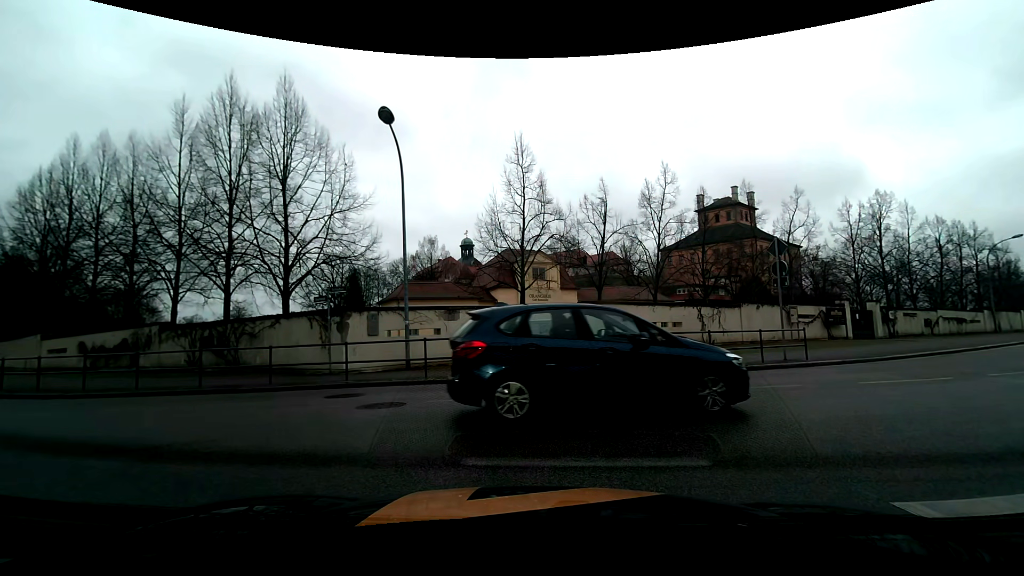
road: residential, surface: asphalt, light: Day
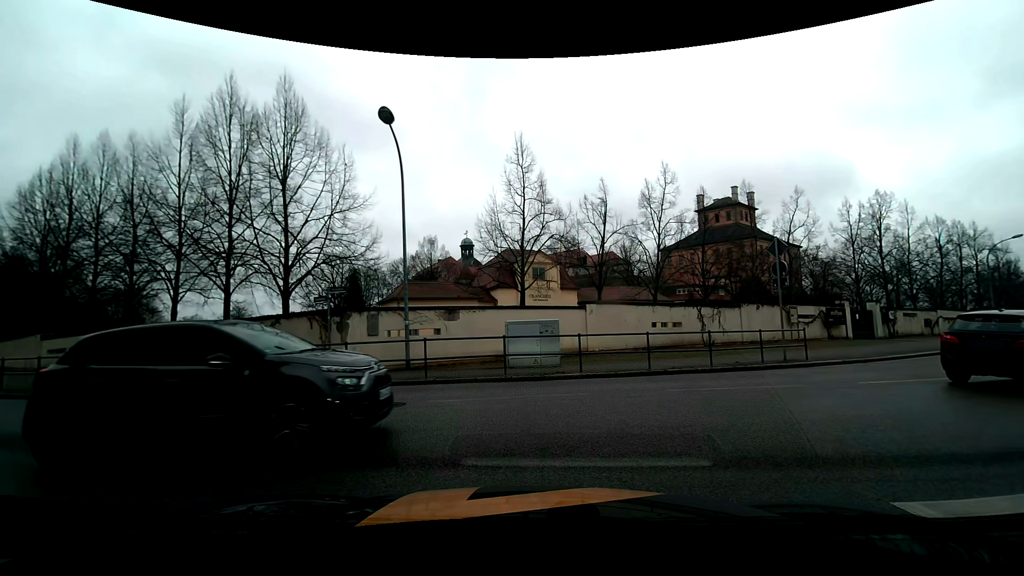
(0.0, 0.0) m; 0°
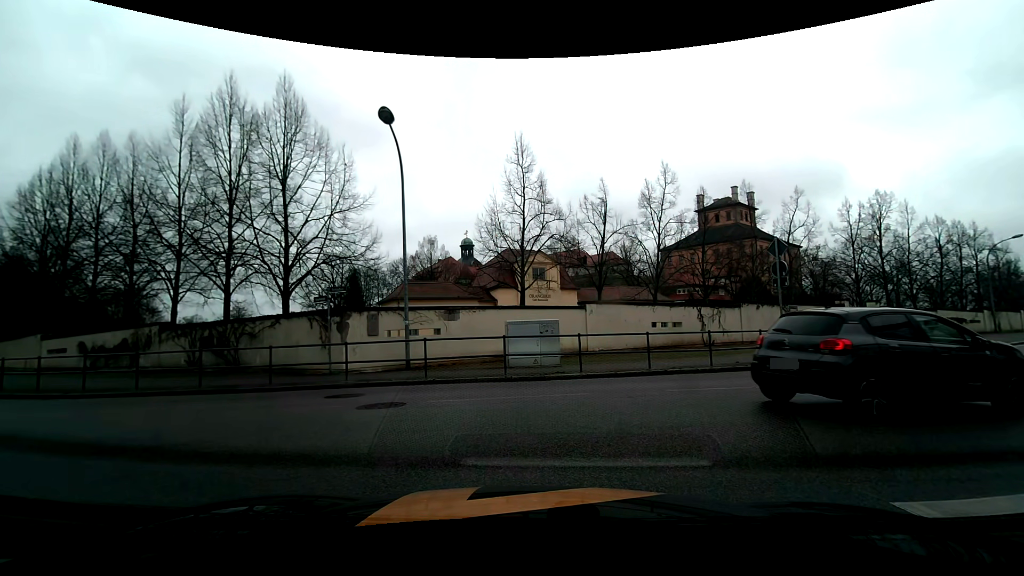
(0.0, 0.0) m; 0°
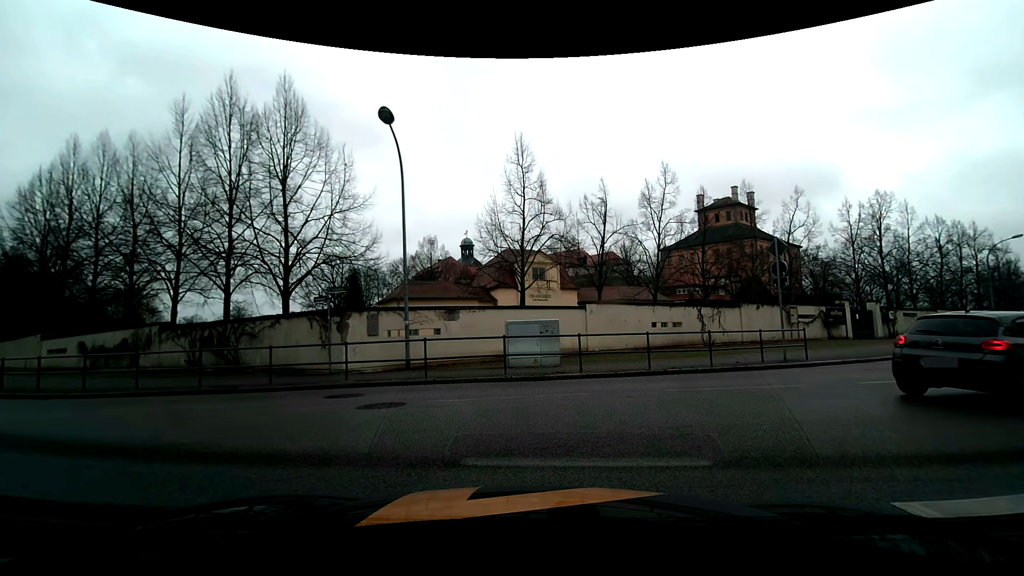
(0.0, 0.0) m; 0°
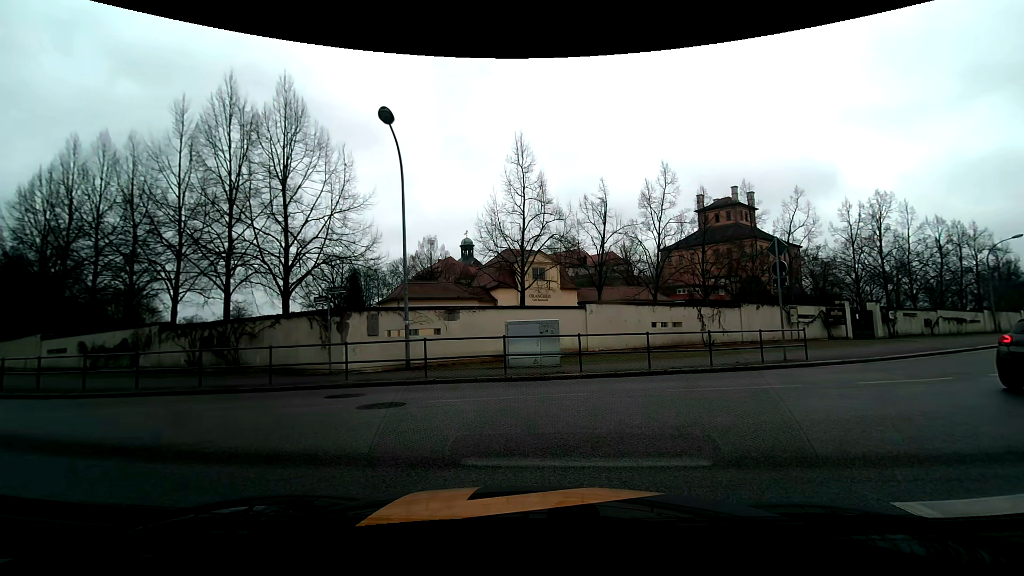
(0.0, 0.0) m; 0°
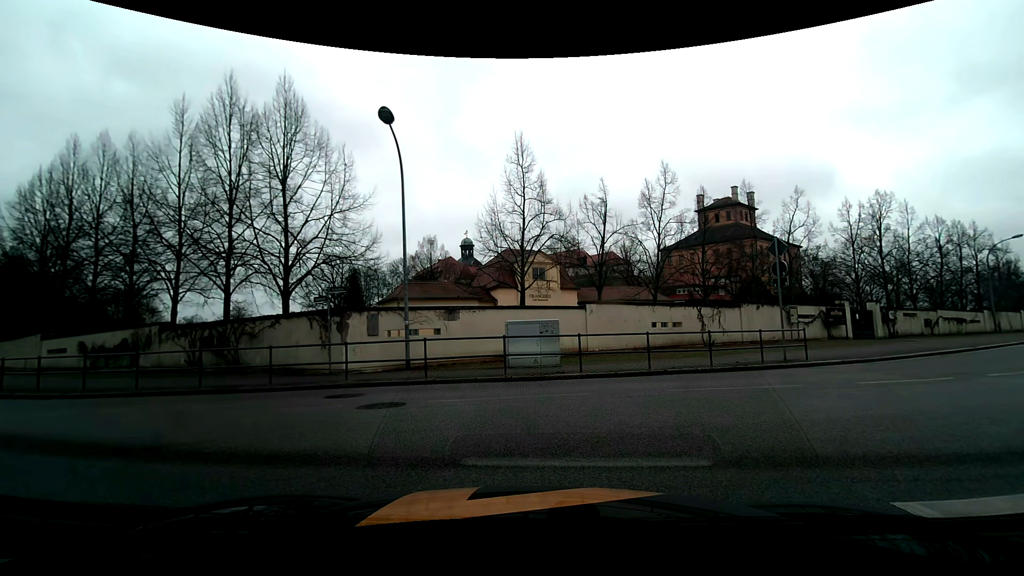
(0.0, 0.0) m; 0°
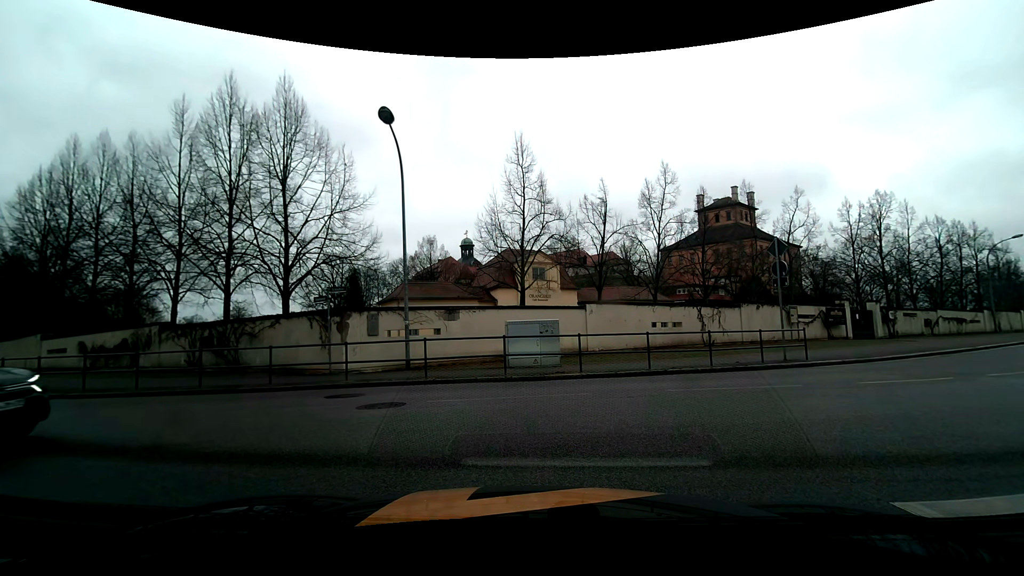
(0.0, 0.0) m; 0°
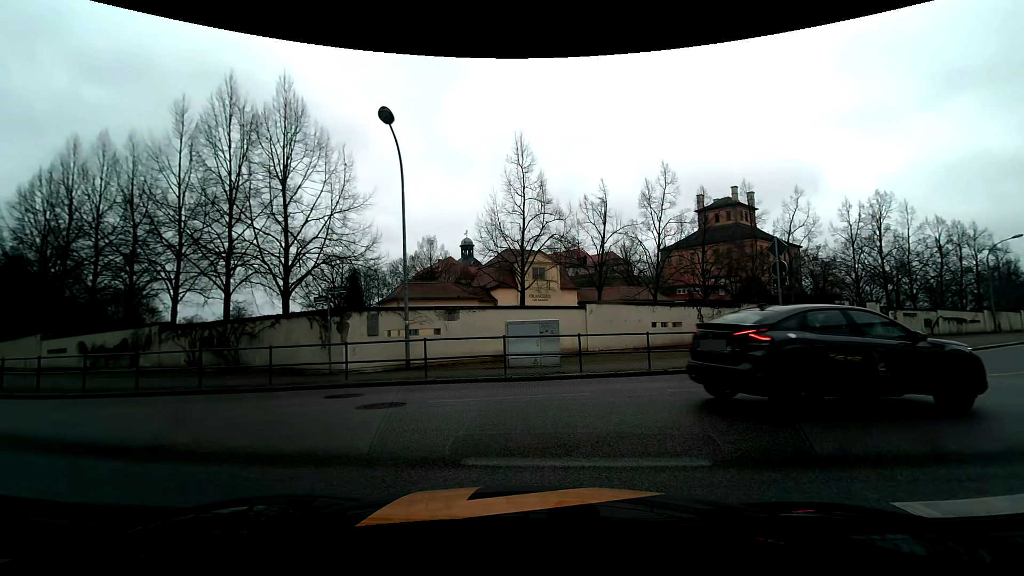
(0.0, 0.0) m; 0°
